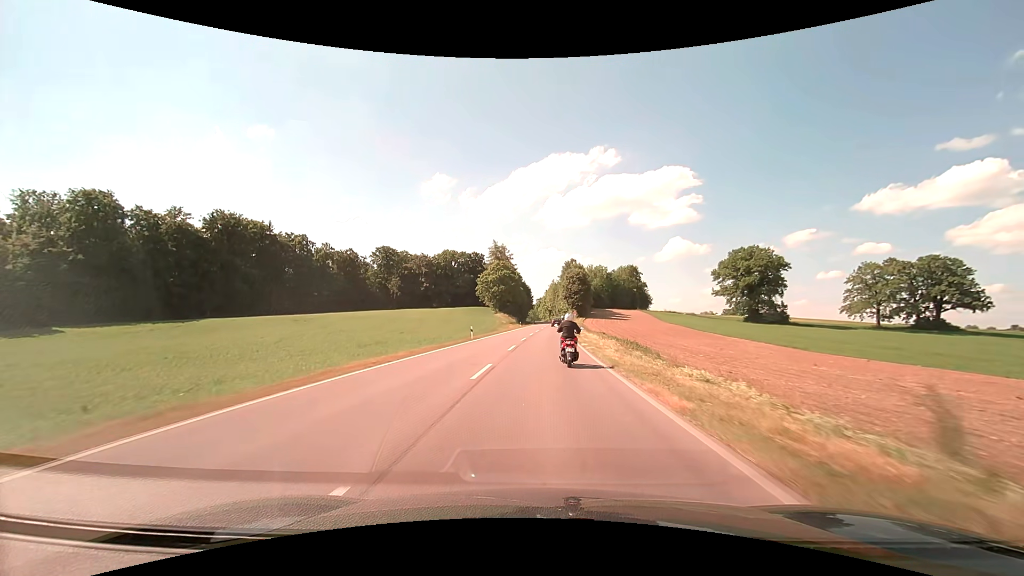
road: secondary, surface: asphalt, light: Day
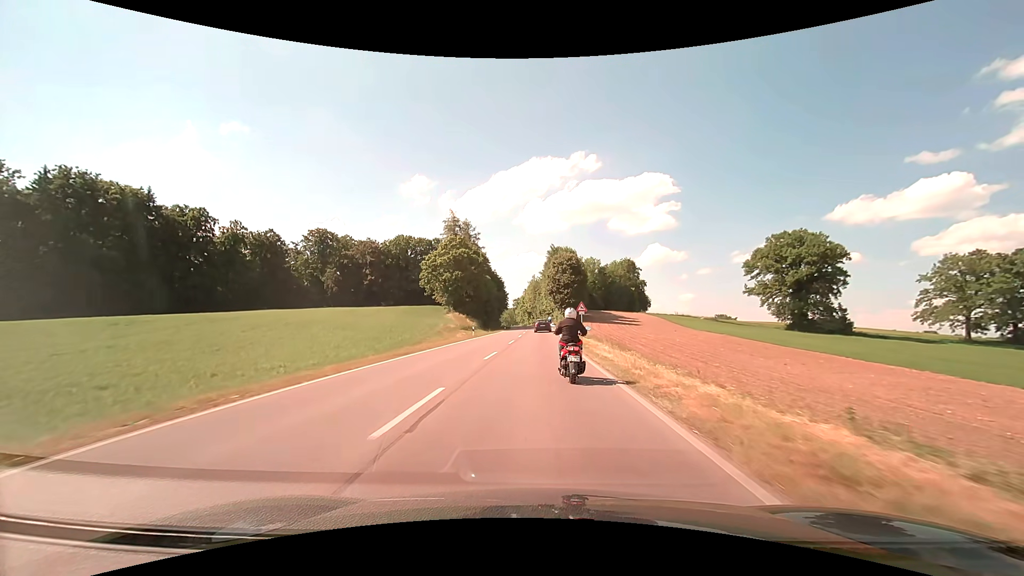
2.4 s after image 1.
(+1.0, +42.3) m; +2°
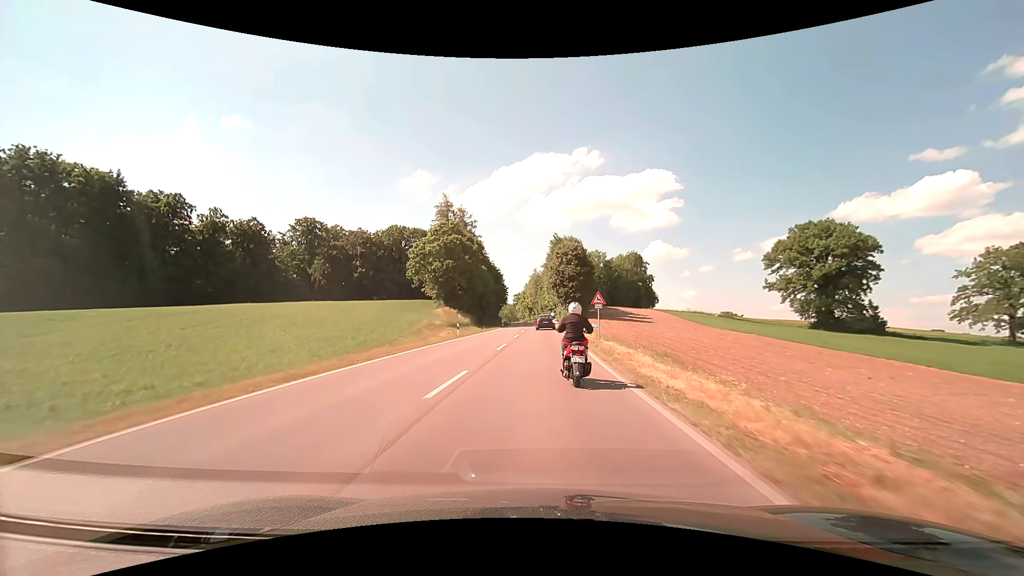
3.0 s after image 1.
(0.0, +9.5) m; 0°
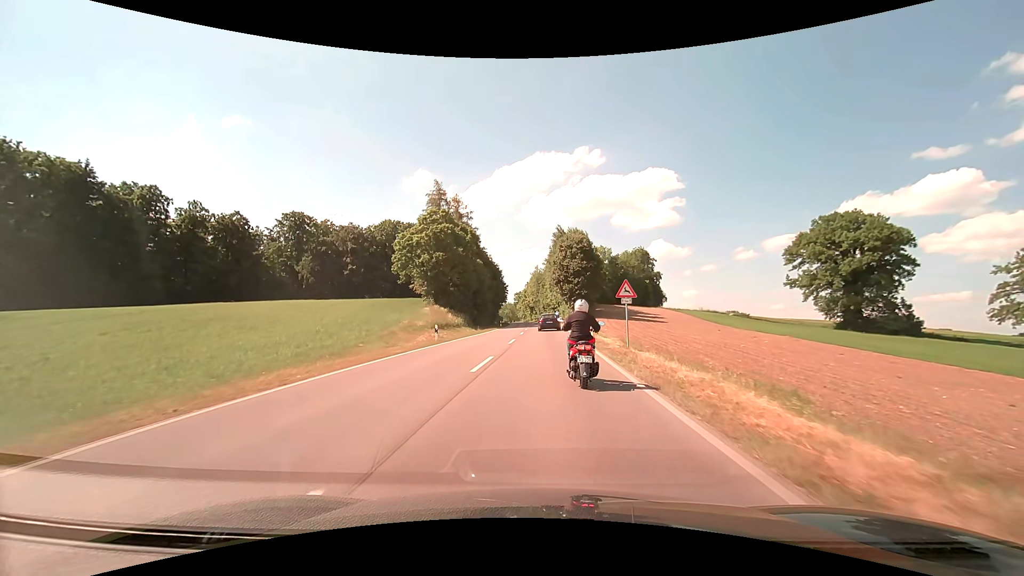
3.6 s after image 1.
(0.0, +8.3) m; 0°
